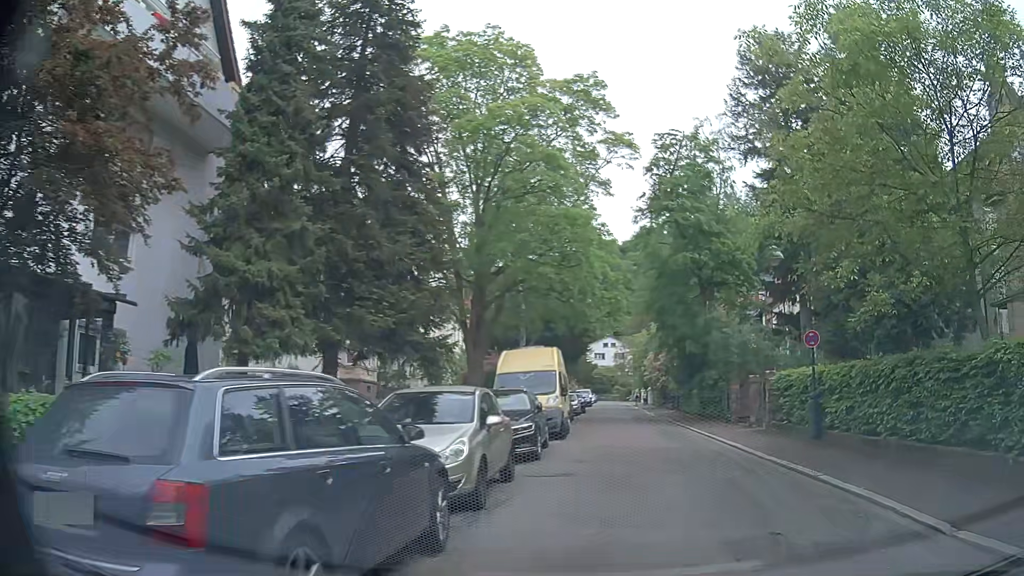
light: Day
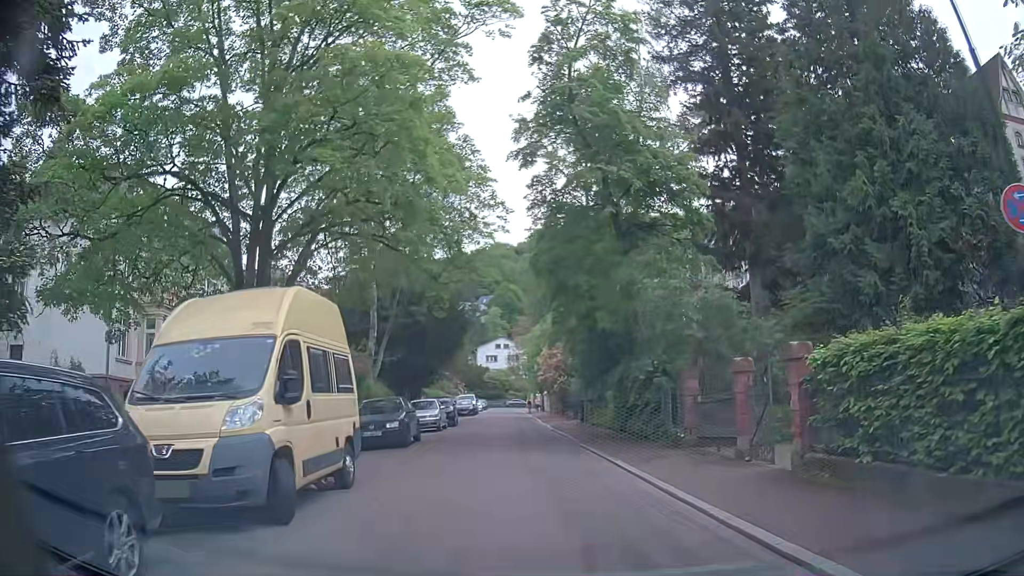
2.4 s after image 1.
(+1.6, +12.6) m; +8°
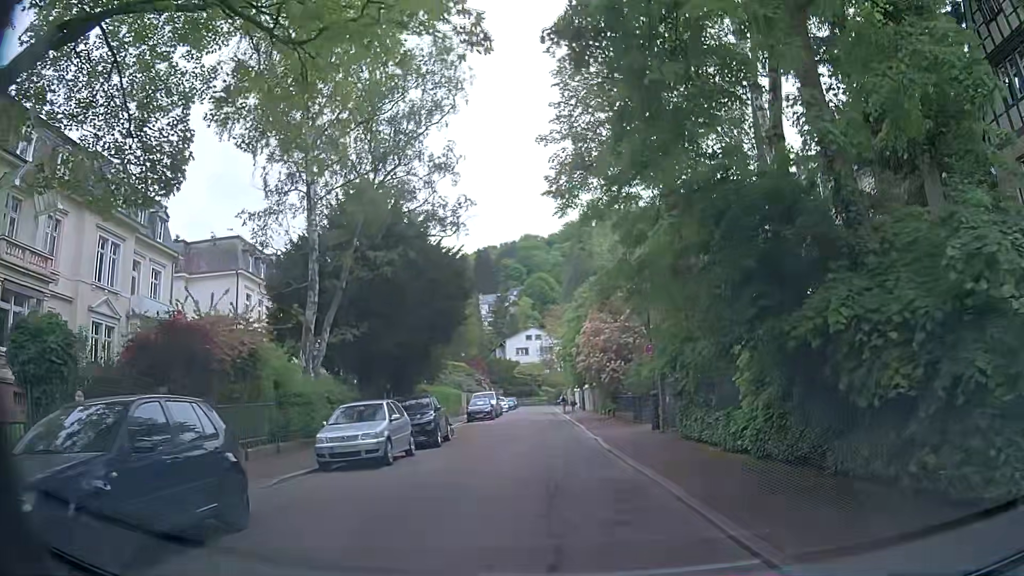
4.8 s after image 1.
(-0.6, +14.6) m; -2°
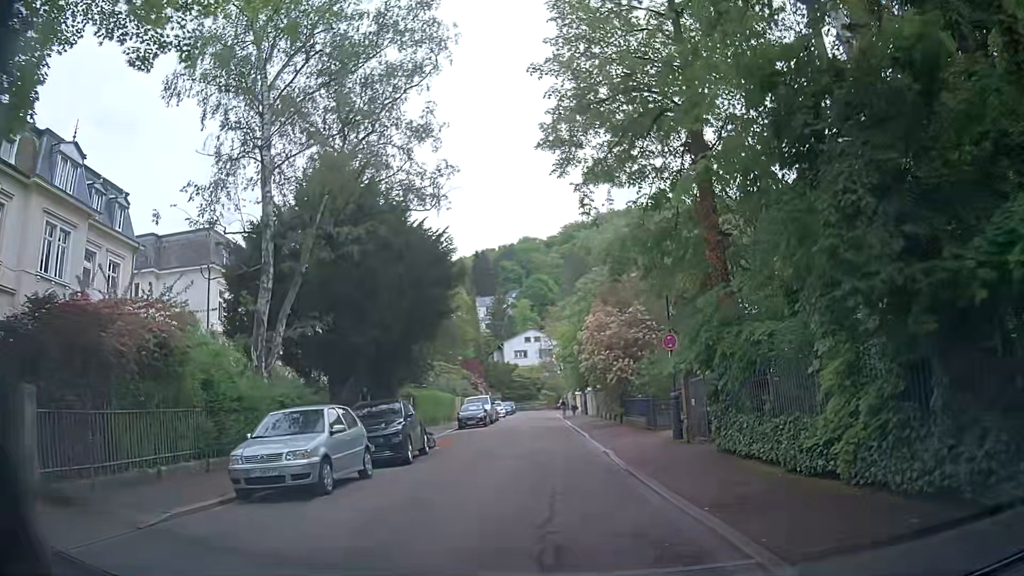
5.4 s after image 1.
(-0.1, +4.0) m; -2°
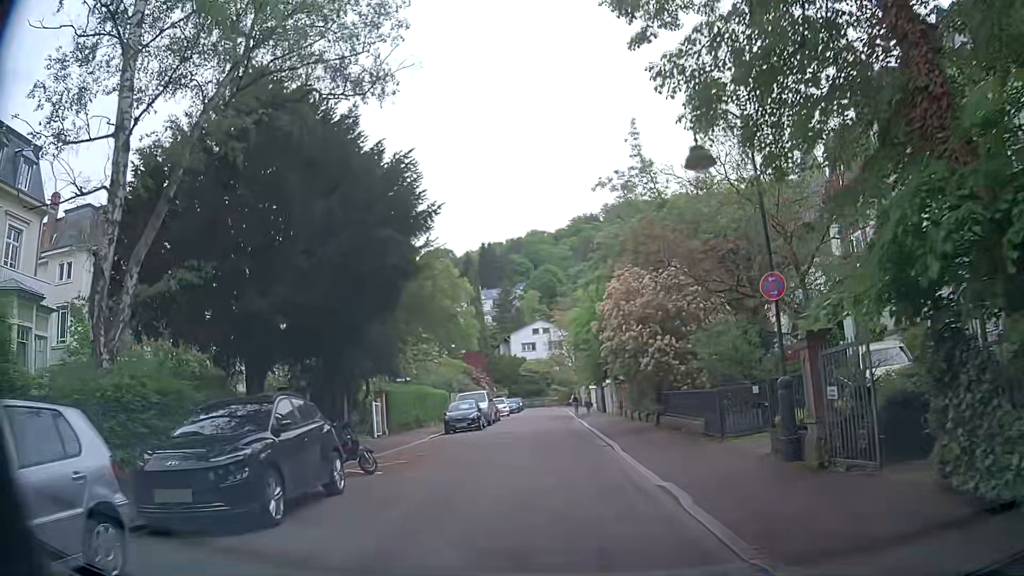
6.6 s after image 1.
(0.0, +8.3) m; +1°
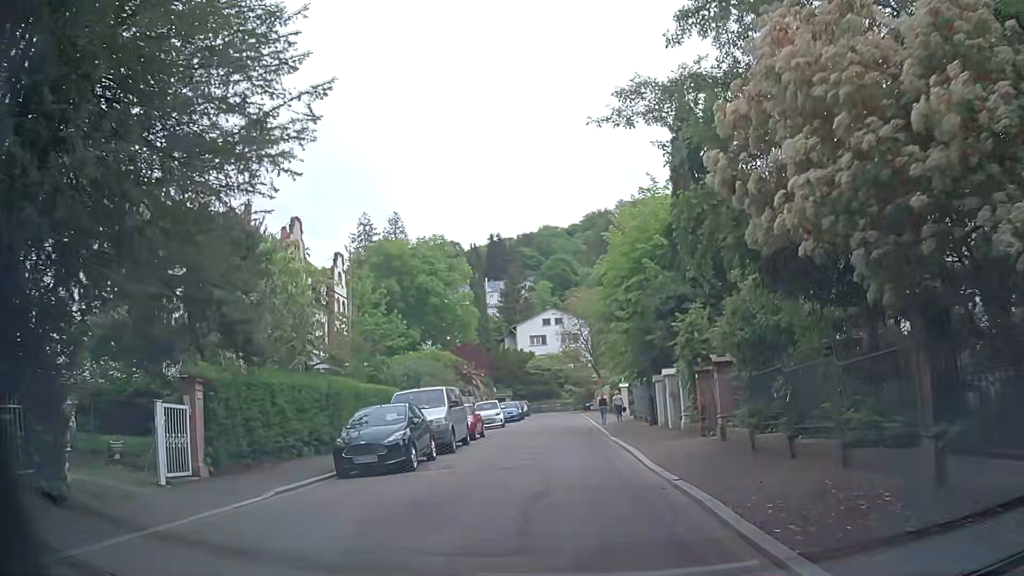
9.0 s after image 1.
(-0.5, +16.8) m; -4°
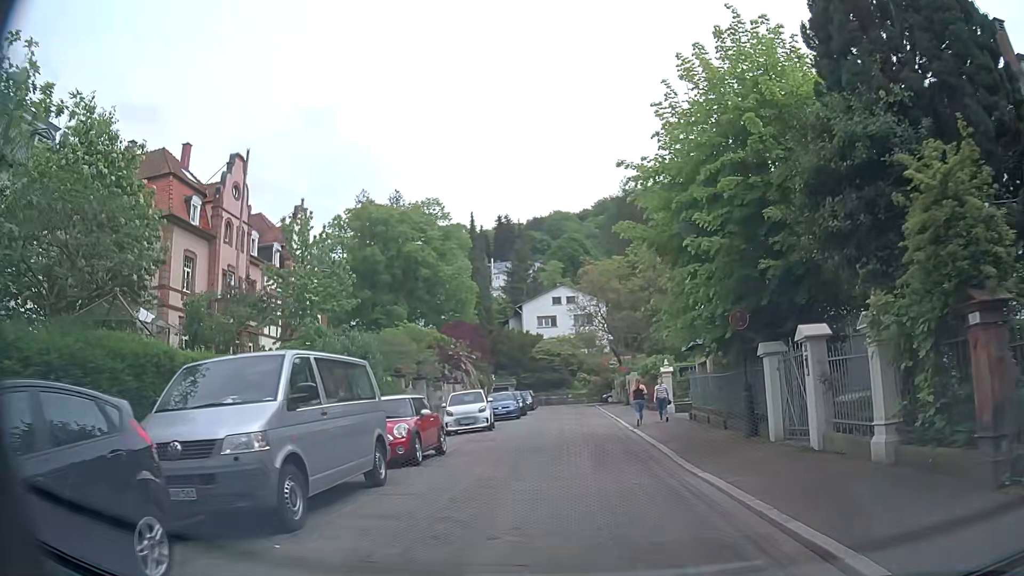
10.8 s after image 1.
(+0.2, +12.2) m; 0°
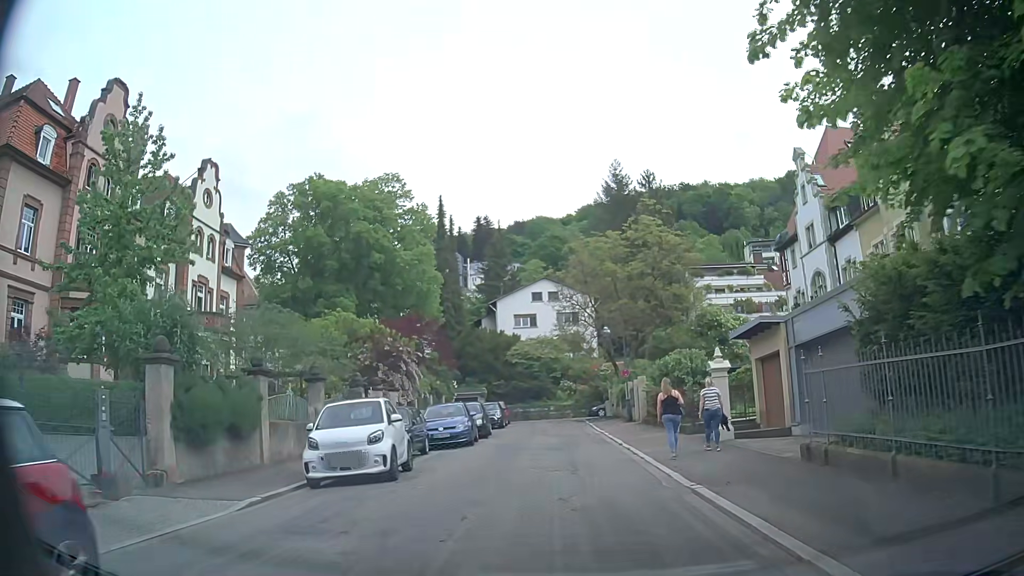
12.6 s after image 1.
(+0.4, +12.1) m; +3°
